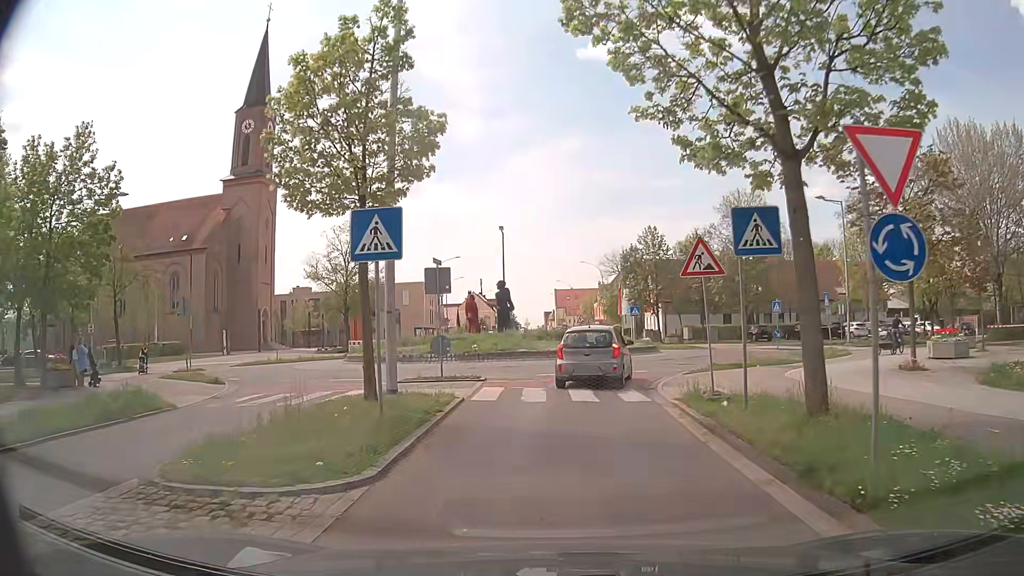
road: tertiary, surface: asphalt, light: Day
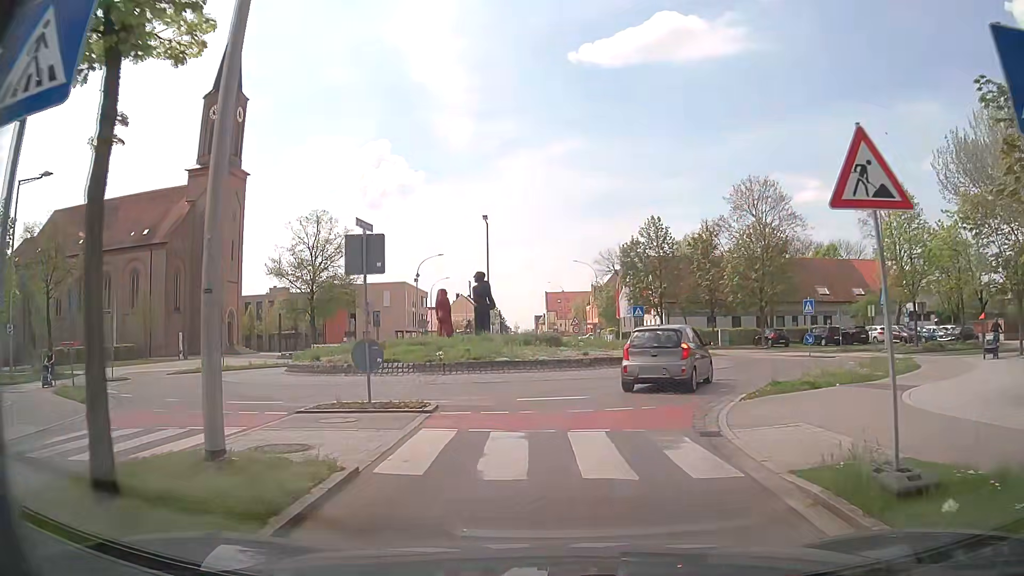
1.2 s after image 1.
(0.0, +7.0) m; +1°
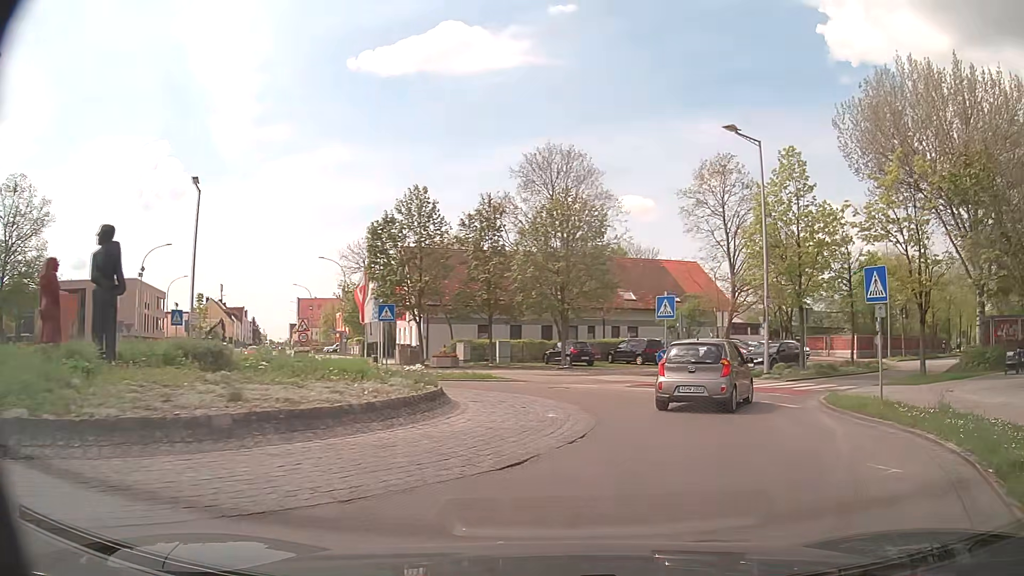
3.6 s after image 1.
(+1.5, +14.4) m; +20°
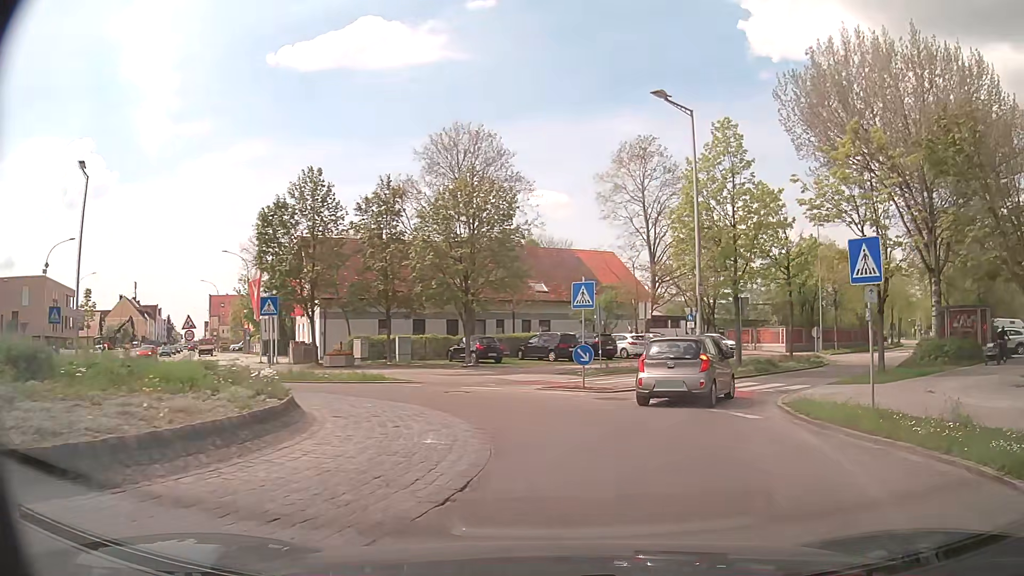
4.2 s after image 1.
(+0.2, +3.5) m; +9°
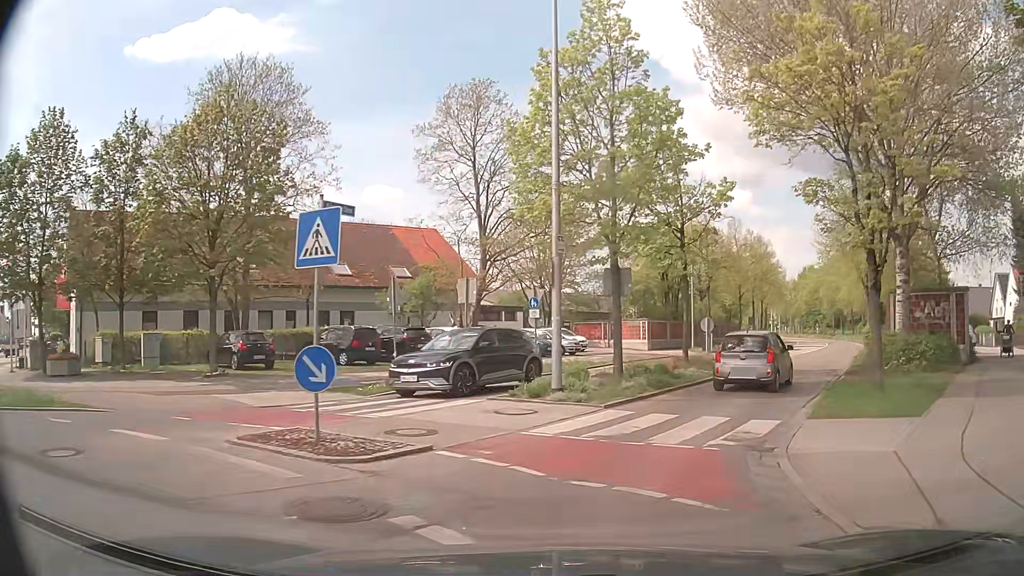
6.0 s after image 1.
(+1.1, +10.6) m; +12°
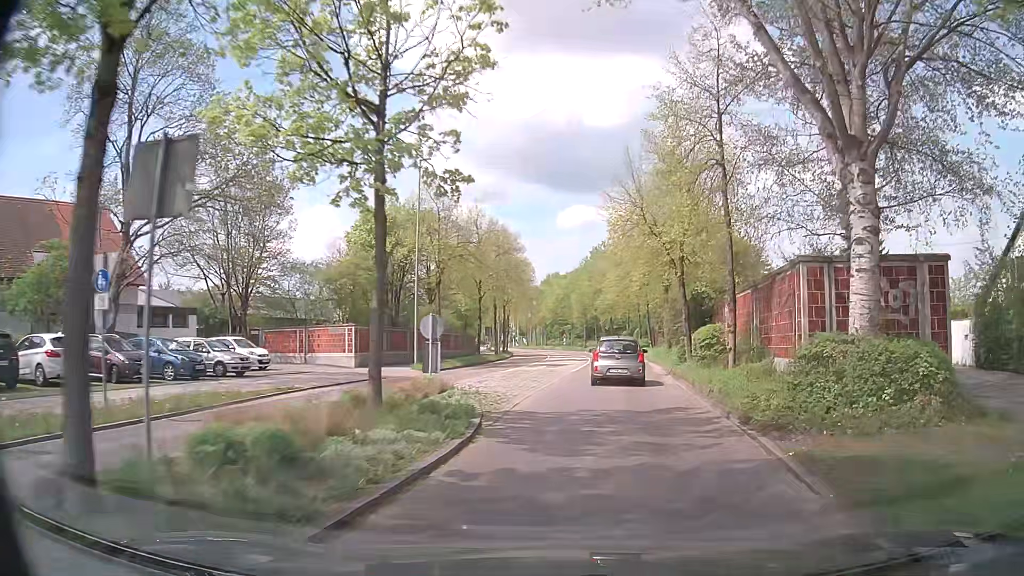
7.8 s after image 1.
(+2.4, +12.7) m; +22°
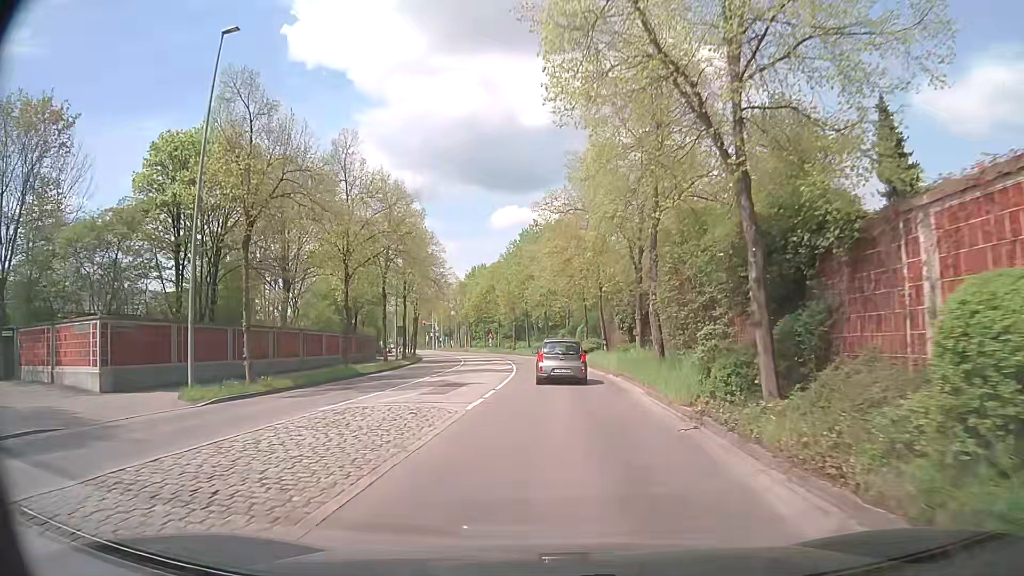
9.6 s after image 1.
(+1.5, +16.8) m; +7°
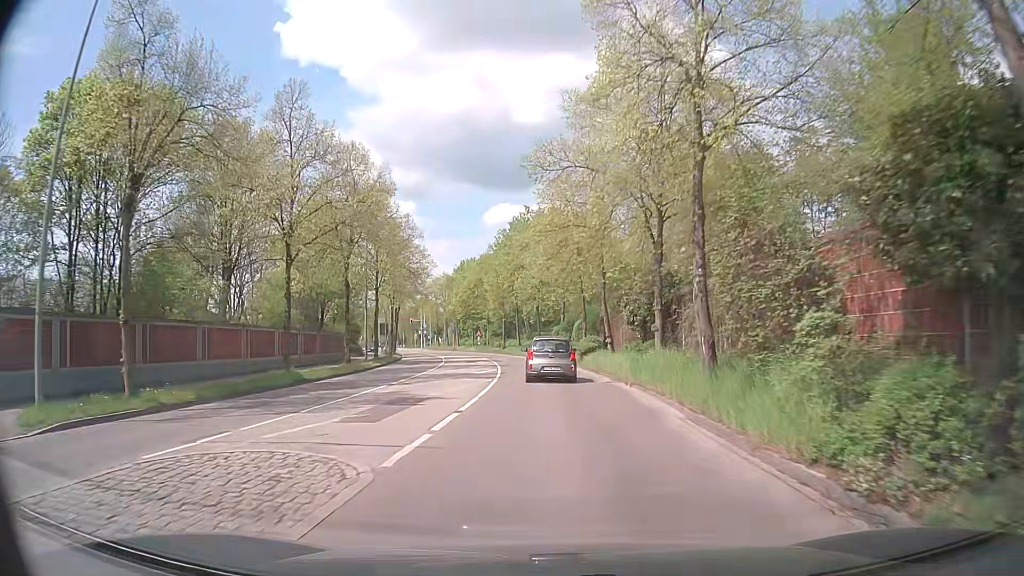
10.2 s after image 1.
(0.0, +6.5) m; 0°
(0, +10) (0, +20) (-1, +30) (-2, +40) (-3, +50) (-5, +60) (-7, +69) (-9, +79) (-12, +89) (-15, +98) m
